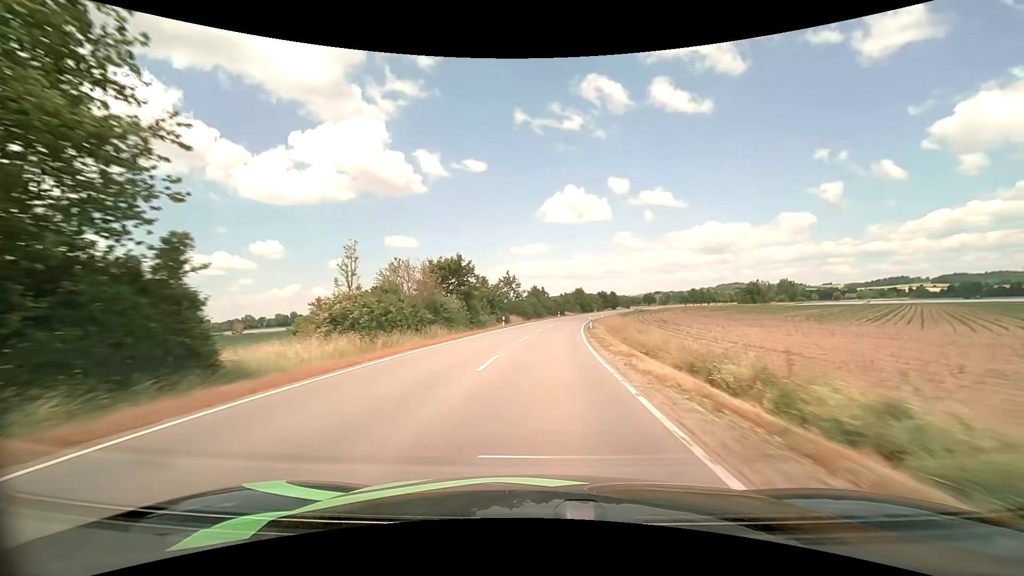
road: tertiary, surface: asphalt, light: Day
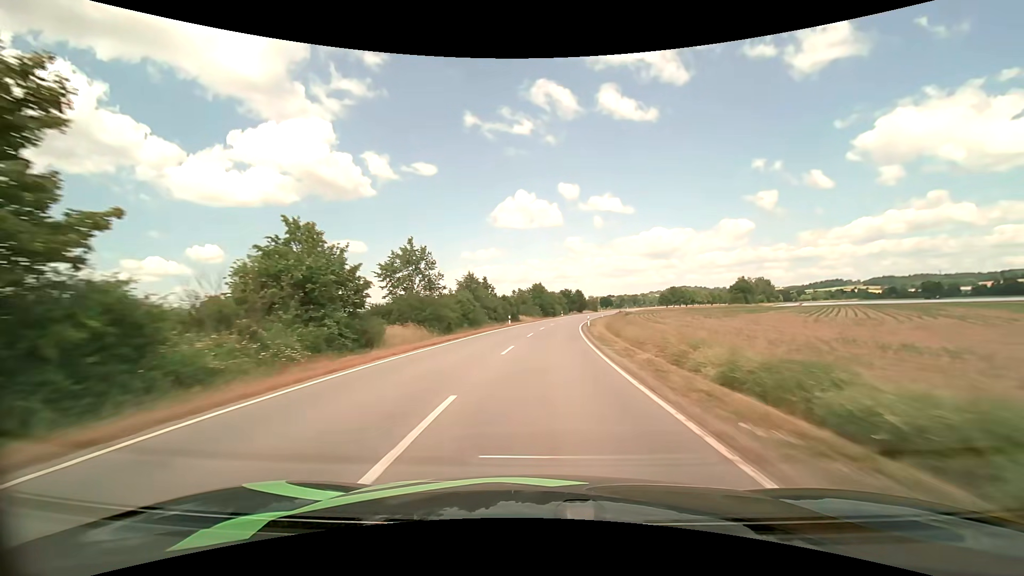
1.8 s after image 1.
(+1.9, +43.9) m; +5°
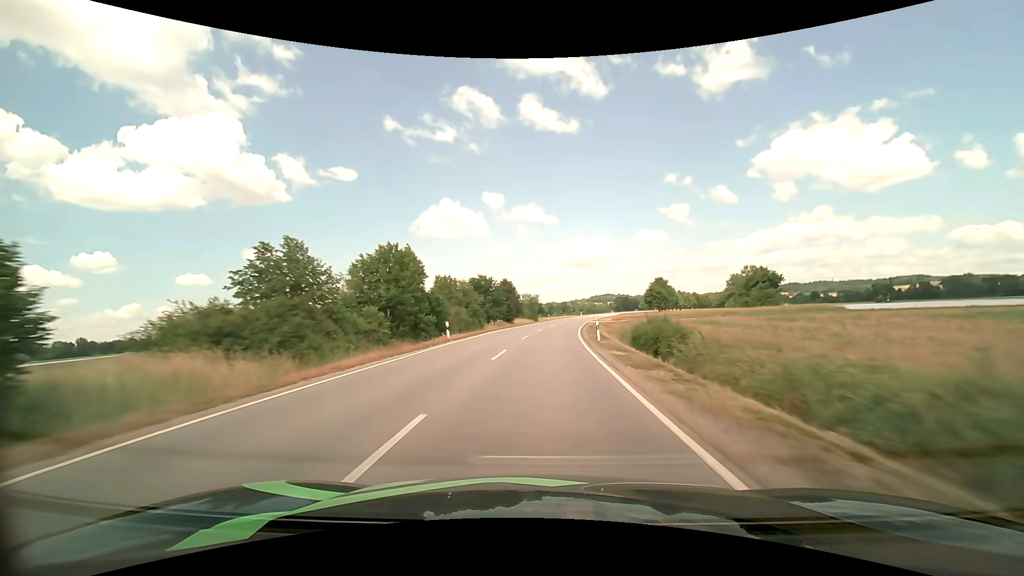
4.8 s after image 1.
(+5.6, +74.0) m; +8°
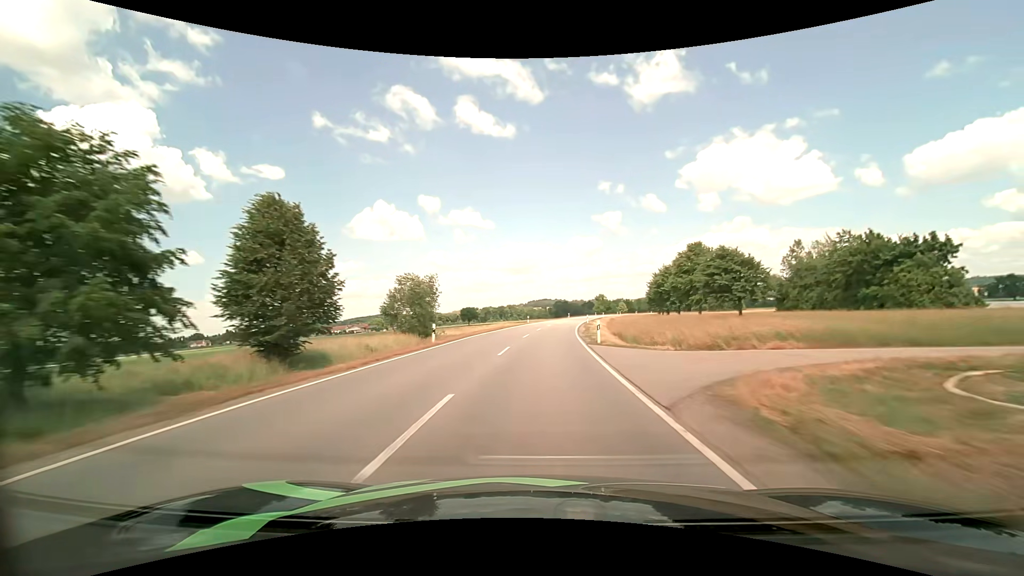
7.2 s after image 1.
(+3.6, +59.1) m; +7°
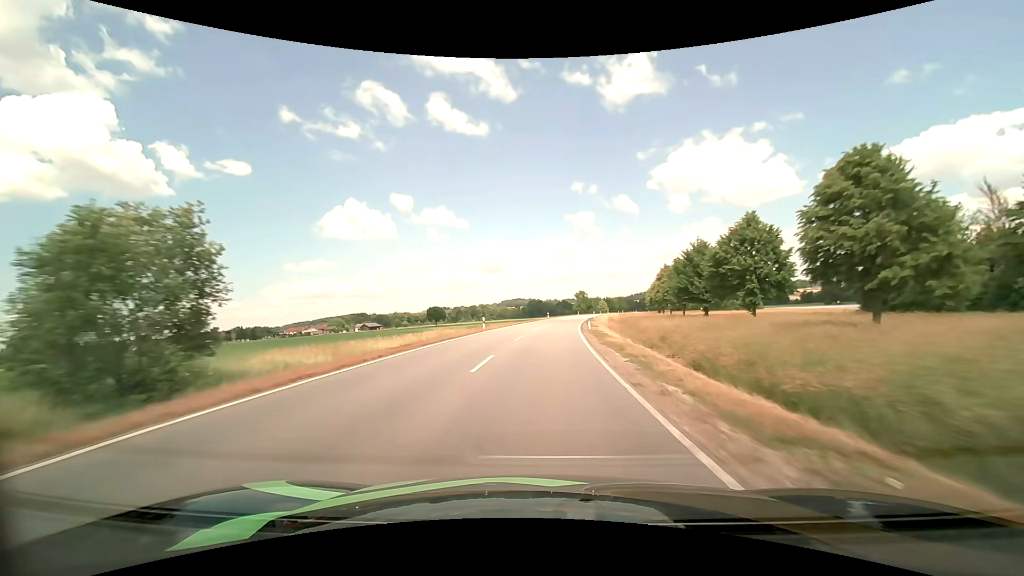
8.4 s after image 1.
(+0.7, +29.5) m; +3°
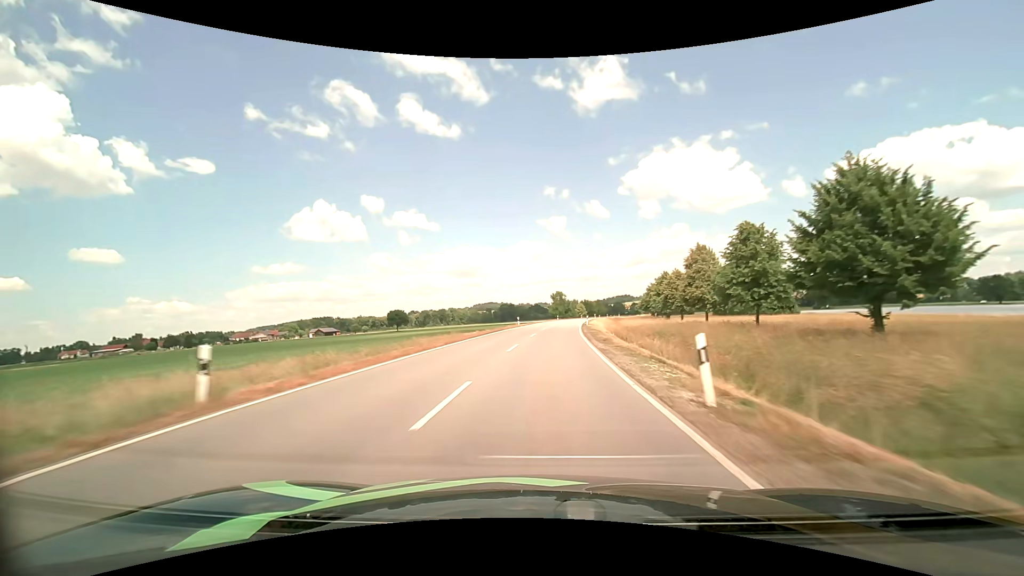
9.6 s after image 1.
(+0.7, +29.6) m; +3°
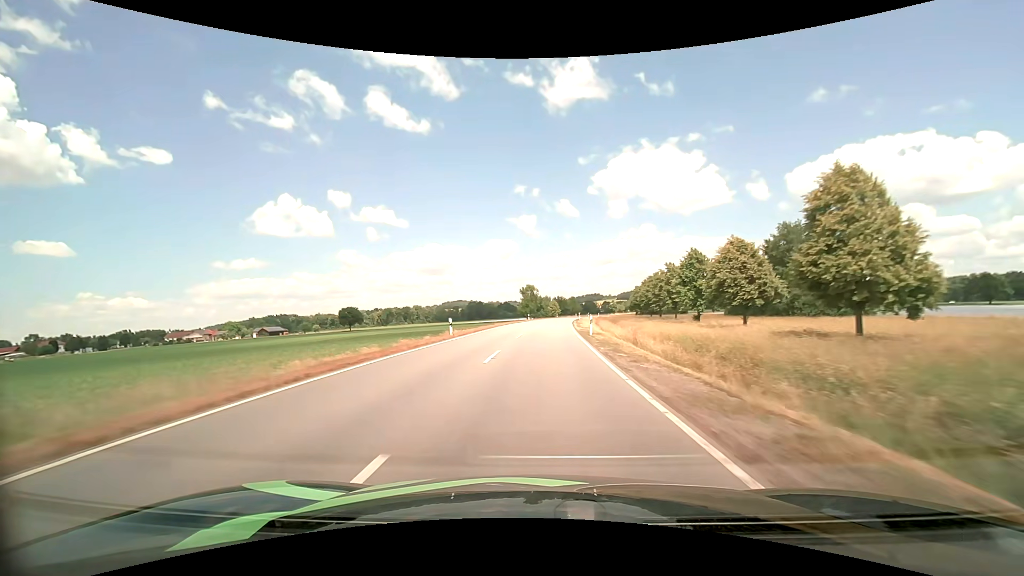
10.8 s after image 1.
(+0.9, +29.6) m; +3°
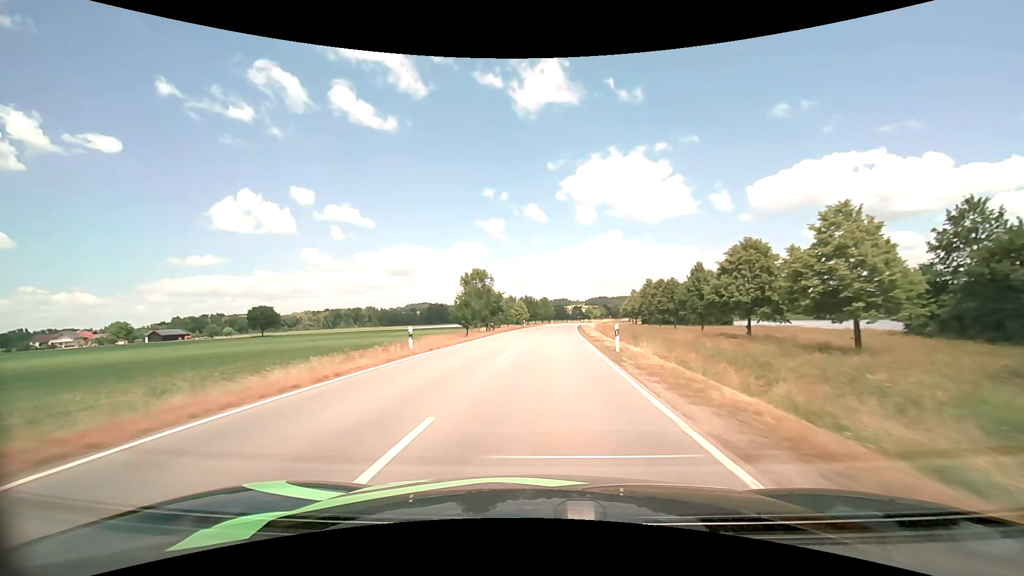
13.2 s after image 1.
(+2.1, +58.8) m; +4°
(0, +10) (0, +20) (+1, +30) (+1, +40) (+2, +50) (+3, +60) (+4, +70) (+5, +80) (+6, +90) (+7, +100) m
